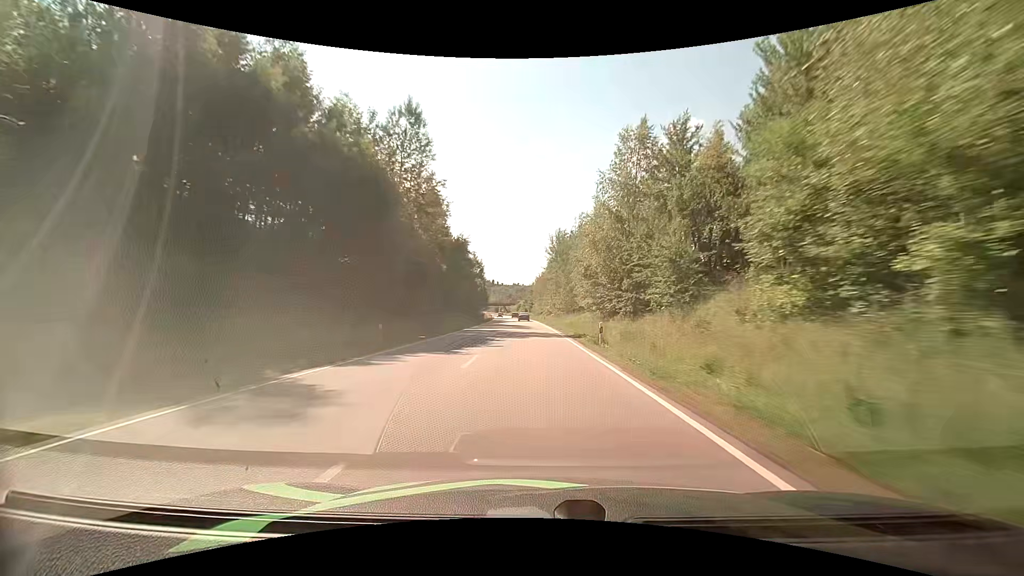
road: primary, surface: asphalt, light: Day
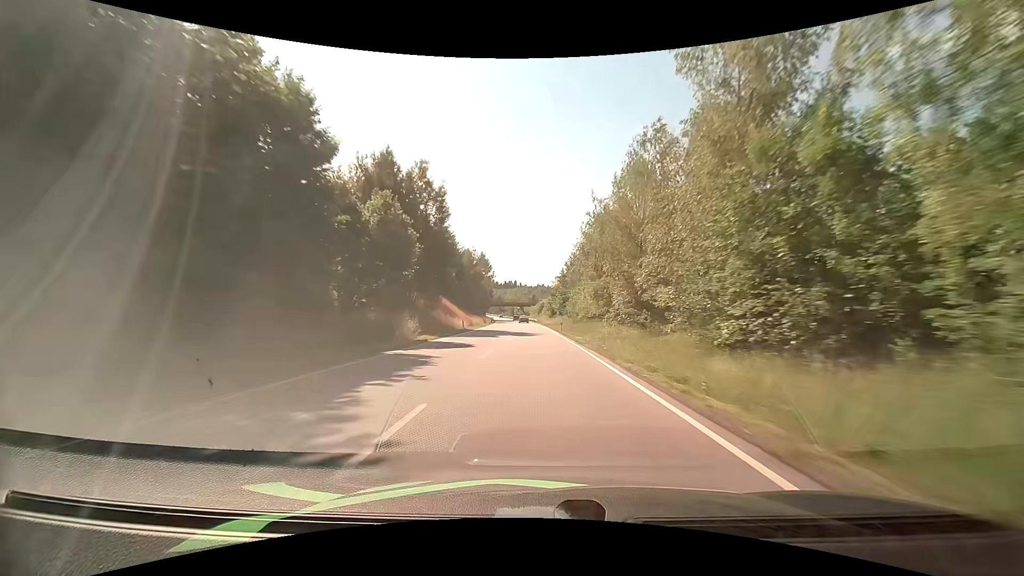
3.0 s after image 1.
(-2.5, +79.6) m; -3°
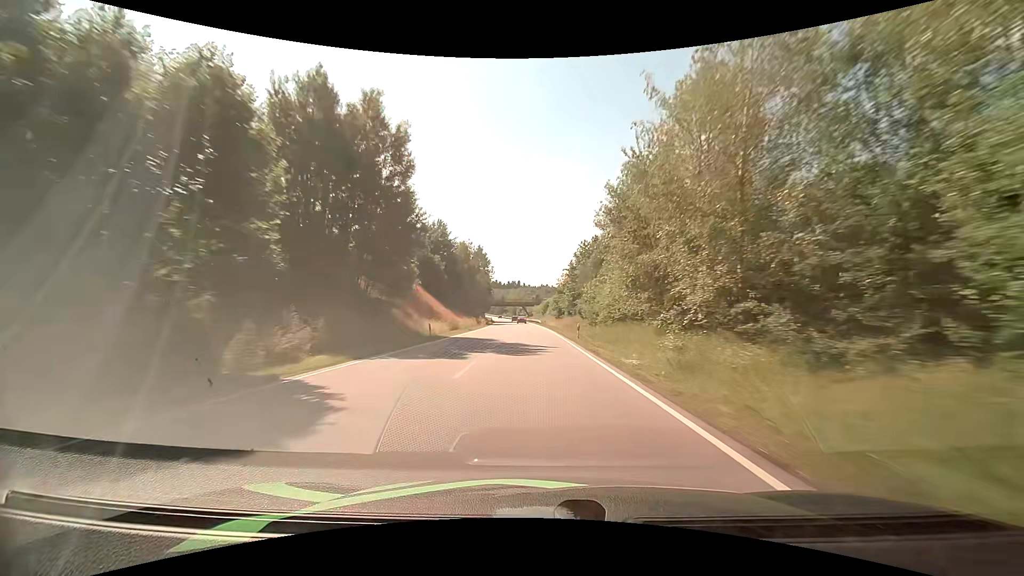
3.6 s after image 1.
(+0.1, +16.4) m; 0°
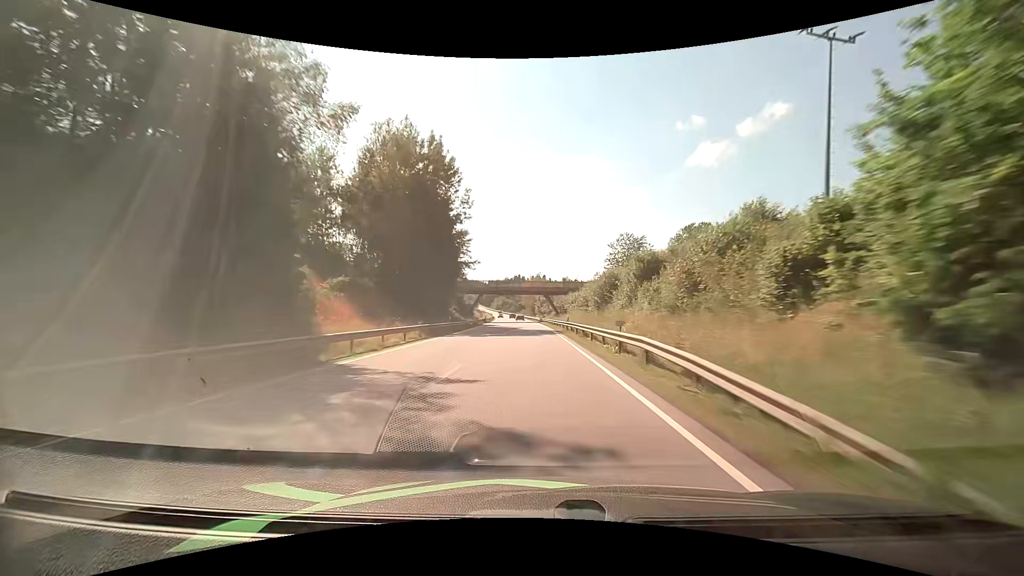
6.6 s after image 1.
(-2.1, +84.0) m; -3°
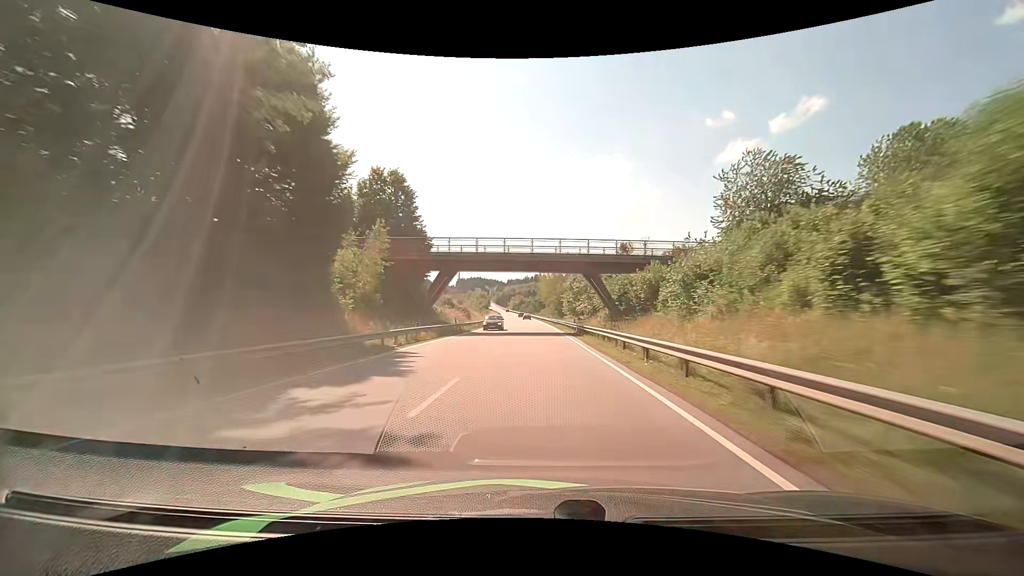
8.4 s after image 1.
(-1.2, +50.3) m; -3°
